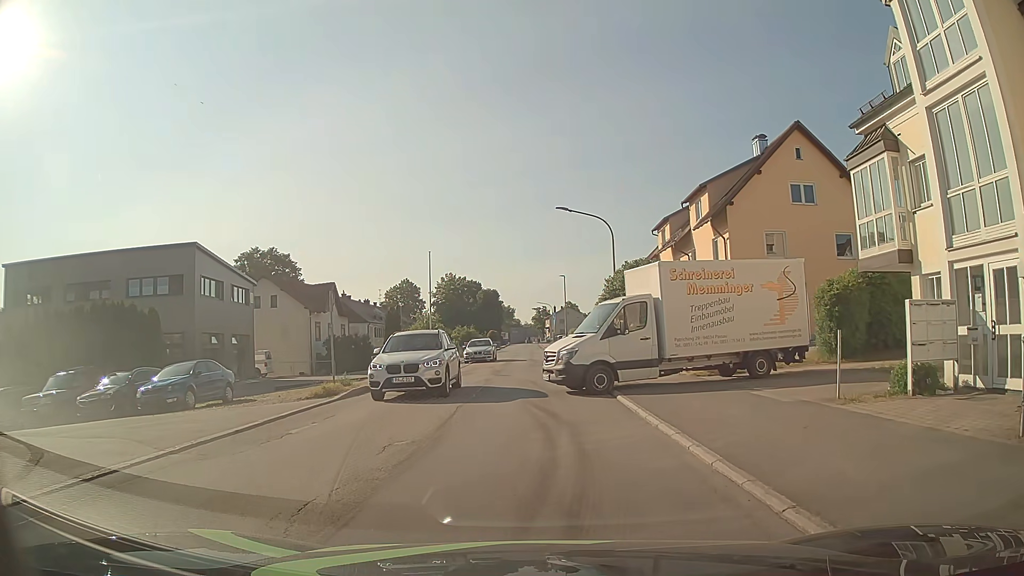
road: unclassified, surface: asphalt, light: Day
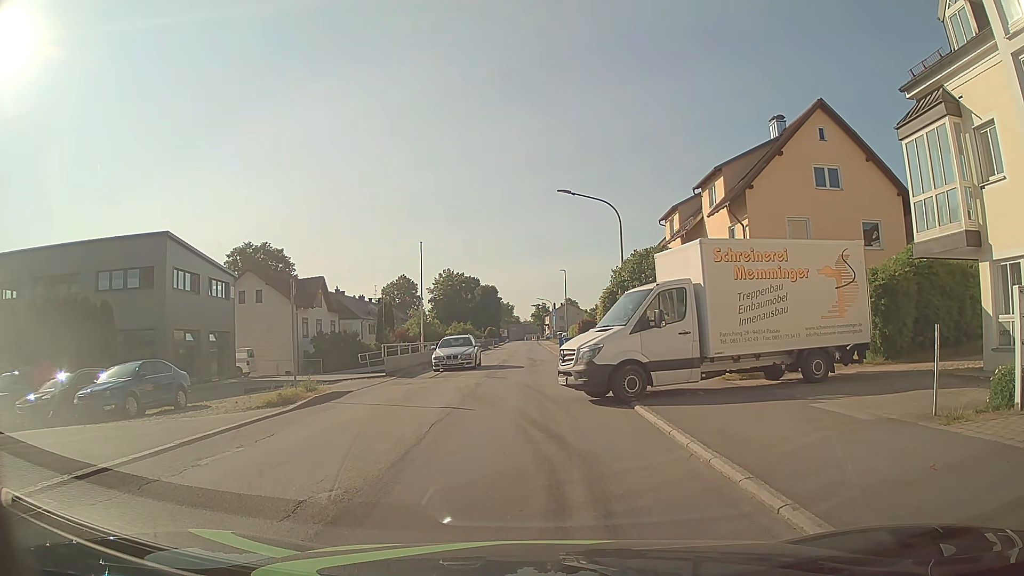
(0.0, +3.0) m; +1°
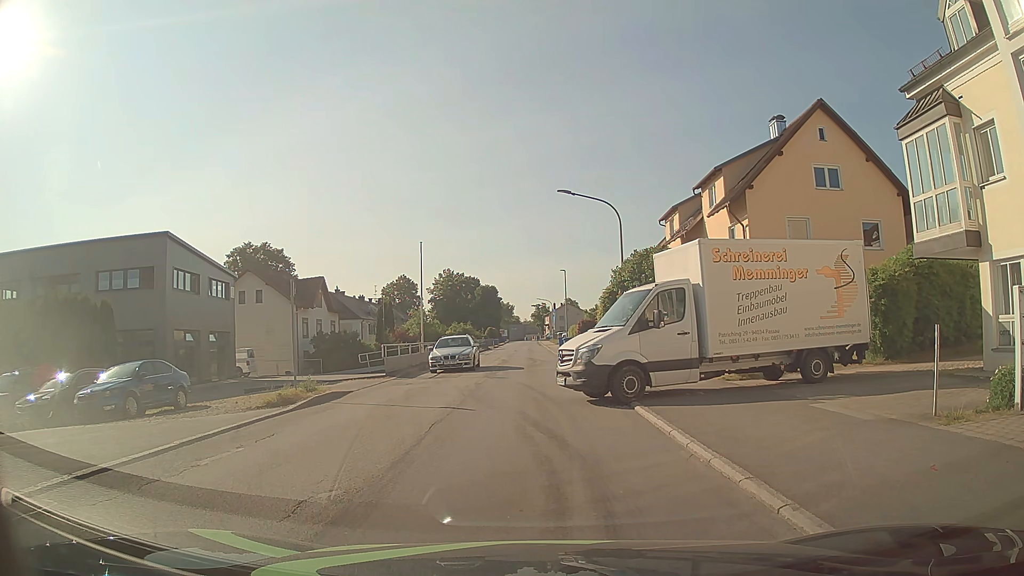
(0.0, +0.1) m; 0°
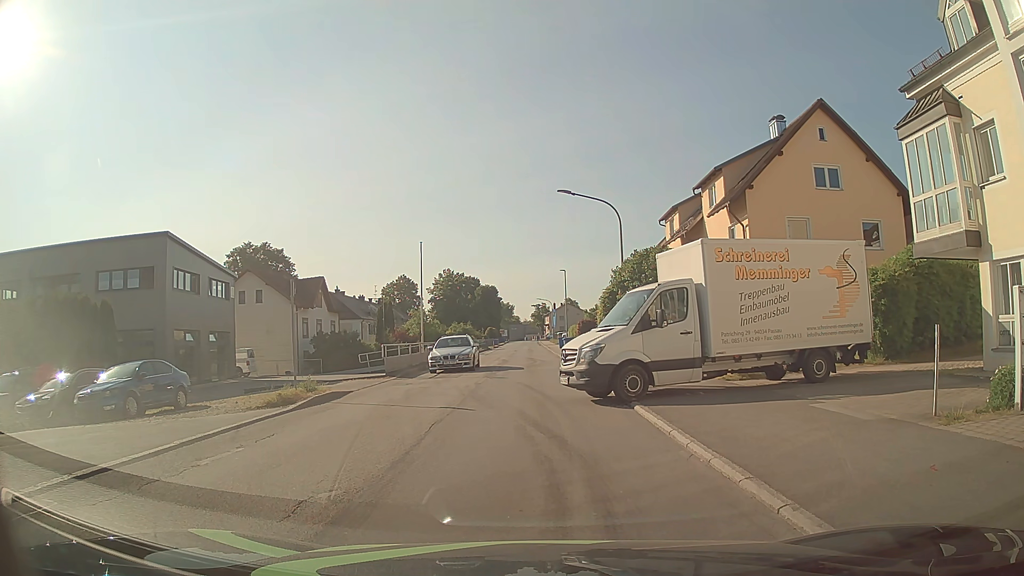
(0.0, 0.0) m; 0°
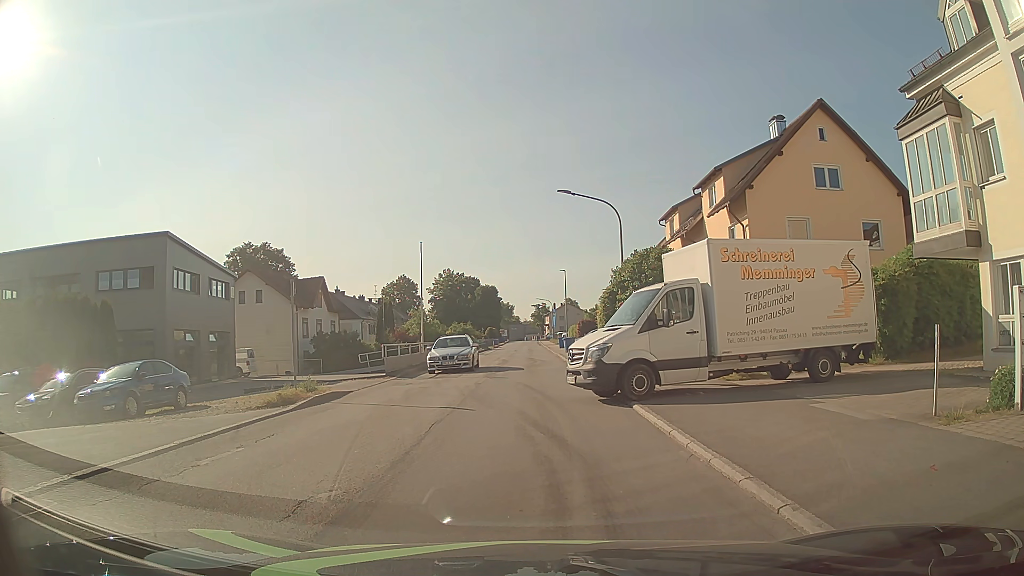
(0.0, 0.0) m; 0°
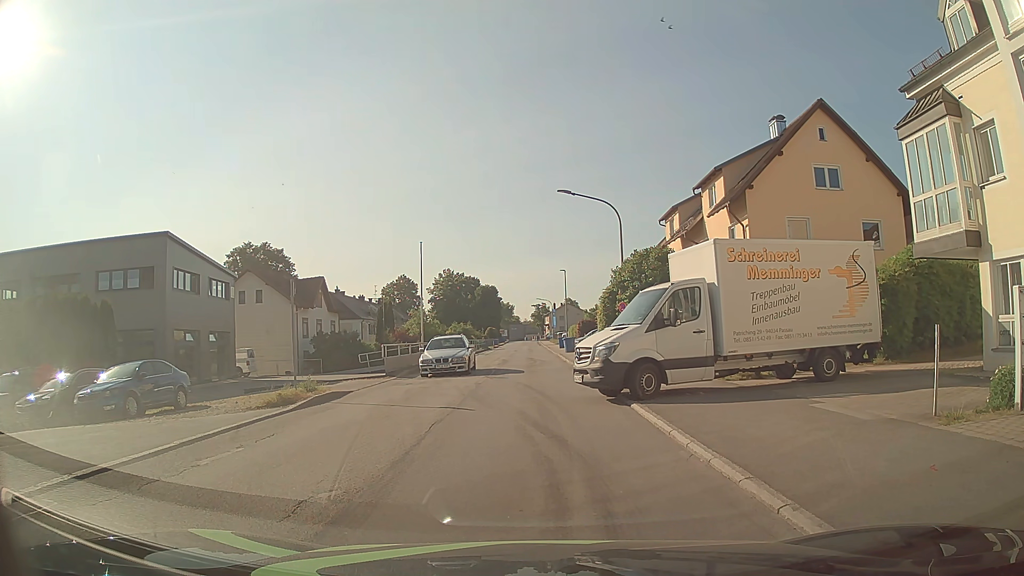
(0.0, 0.0) m; 0°
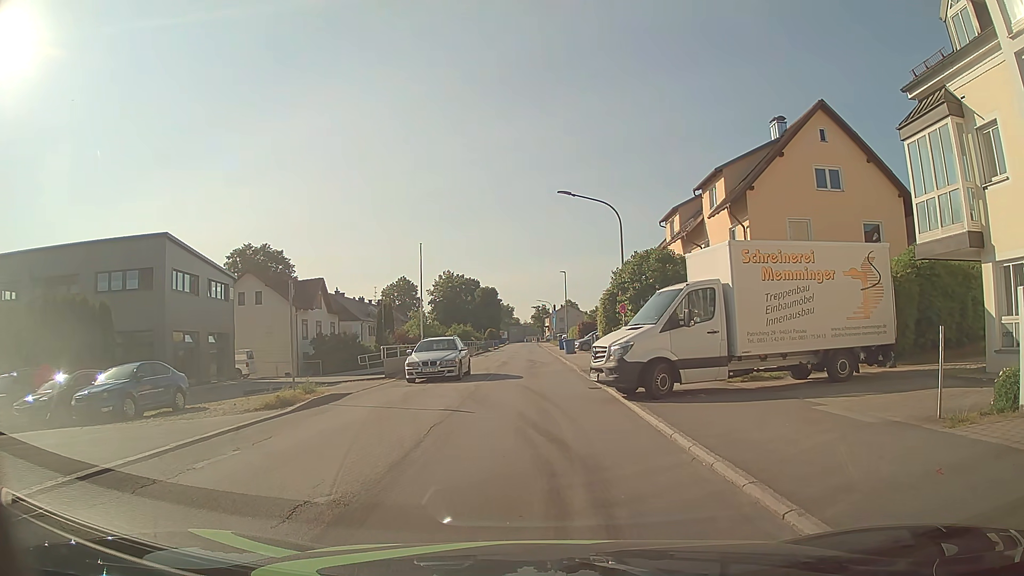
(0.0, +0.1) m; 0°
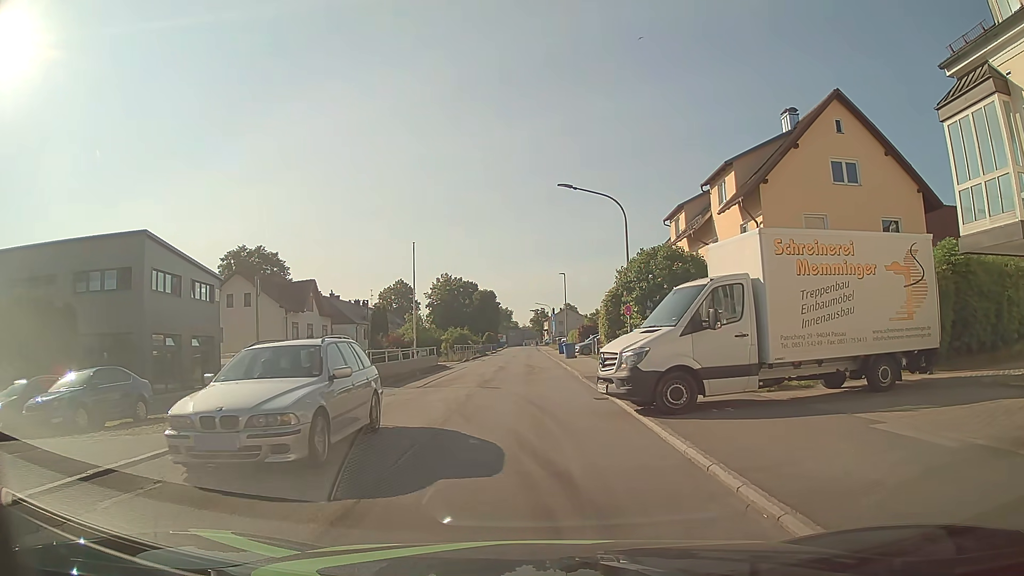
(0.0, +2.1) m; 0°
